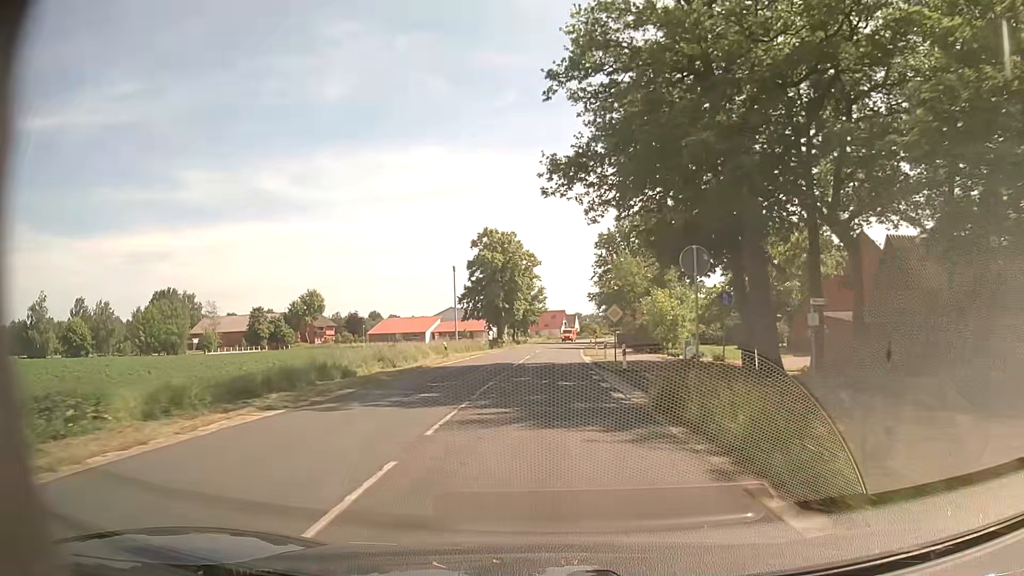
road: secondary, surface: asphalt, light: Day
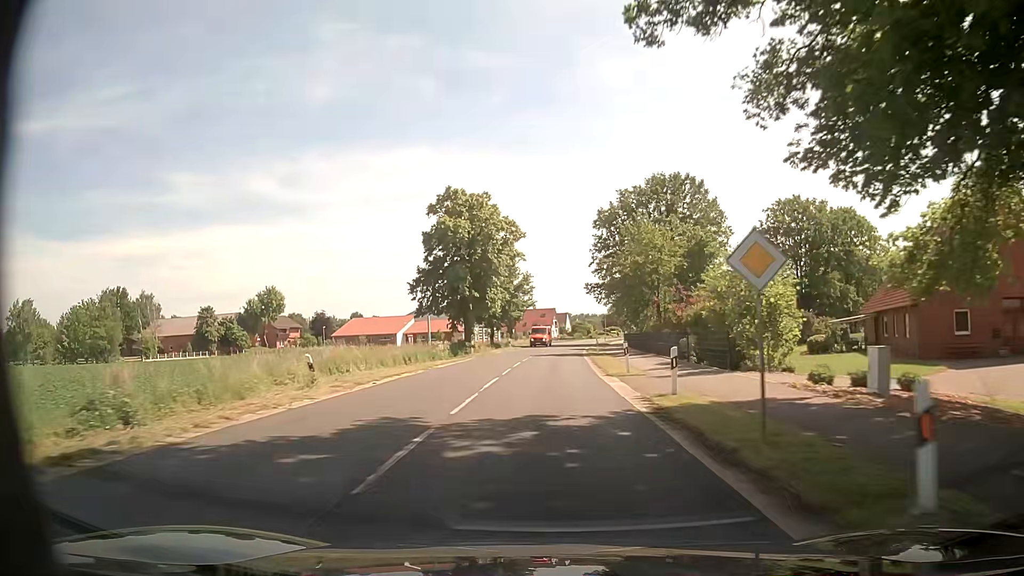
(+0.1, +21.4) m; 0°
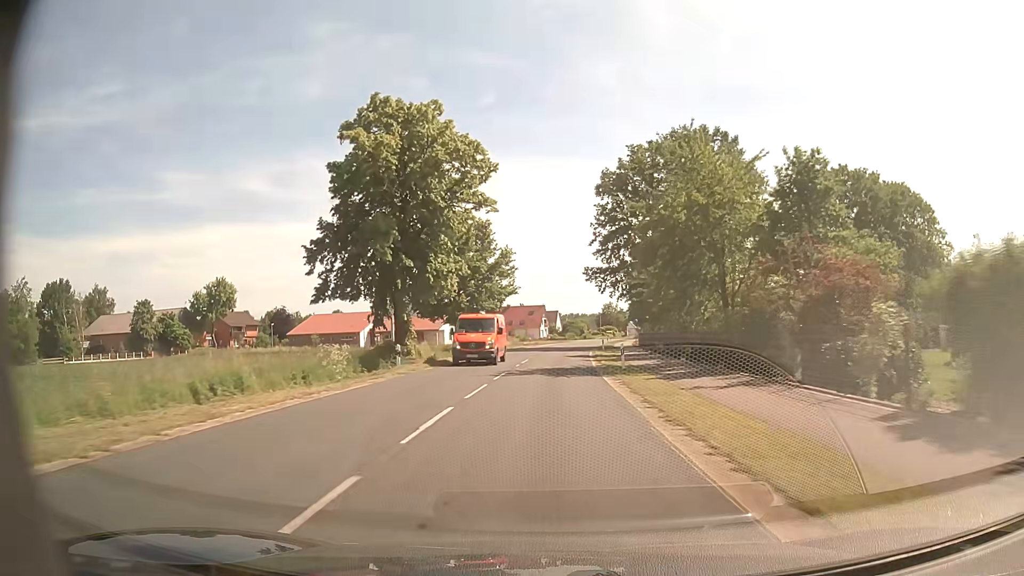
(+0.4, +21.4) m; +1°
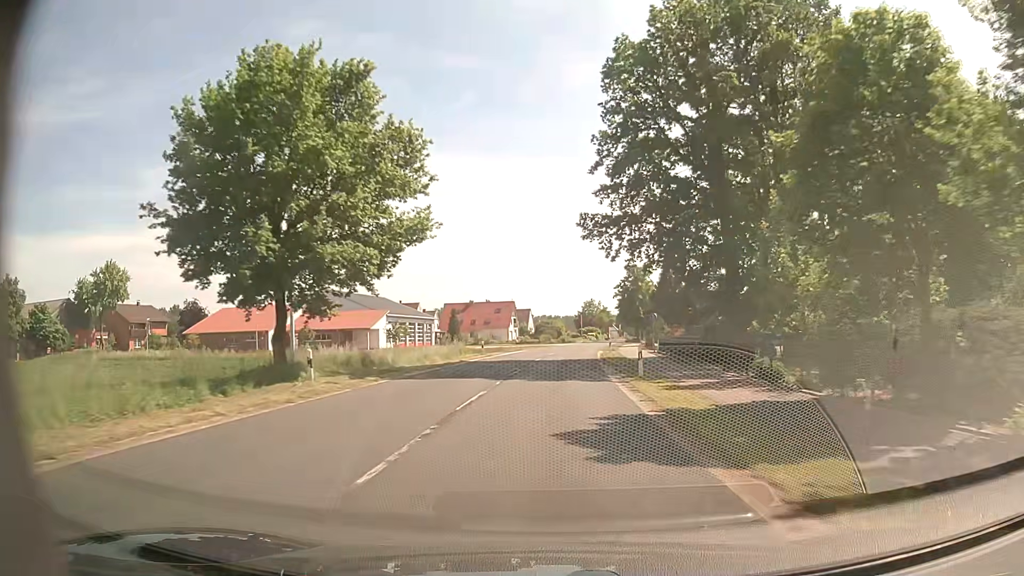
(+0.5, +32.2) m; +3°
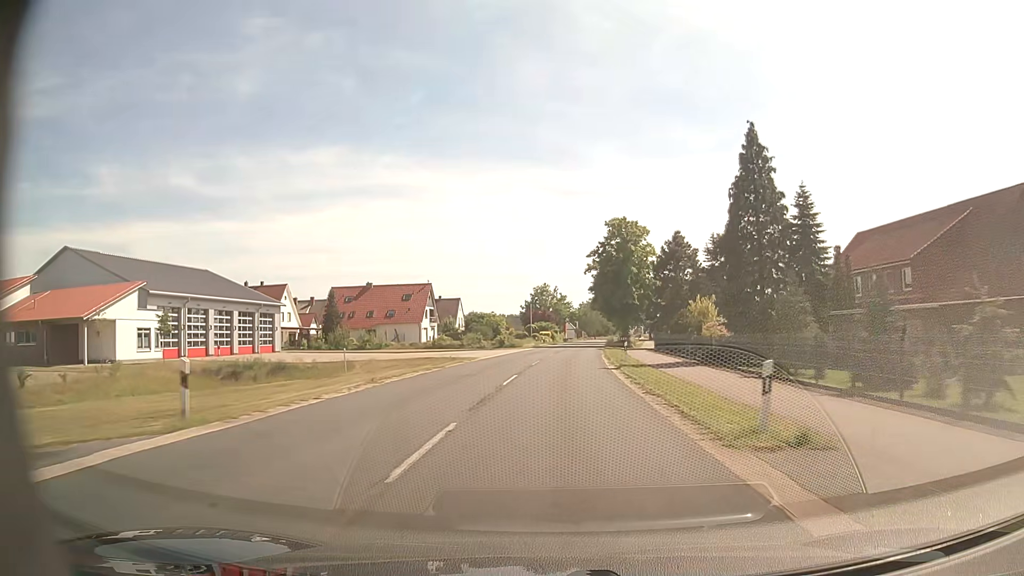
(+1.9, +53.6) m; +4°
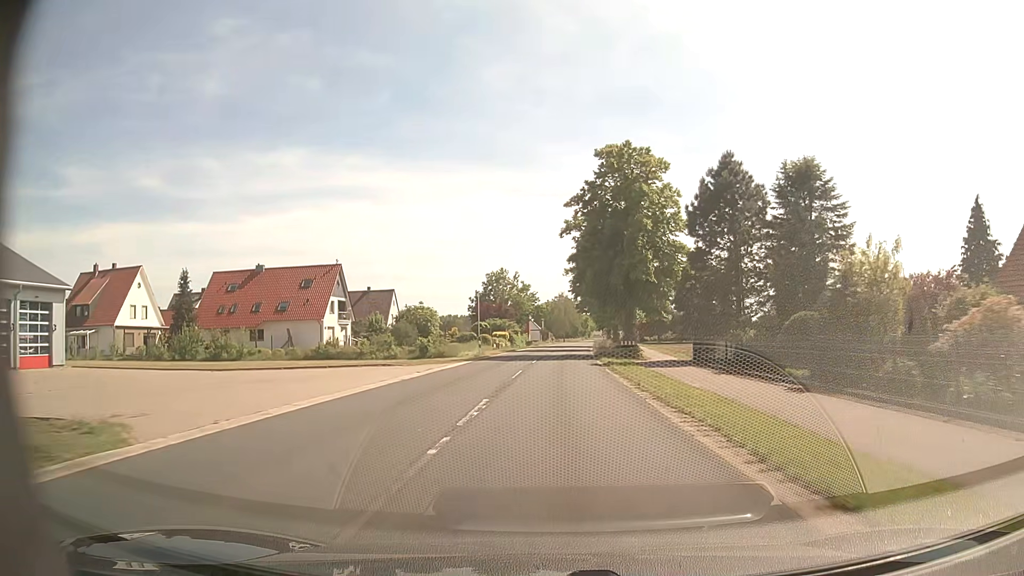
(+0.9, +32.2) m; +3°
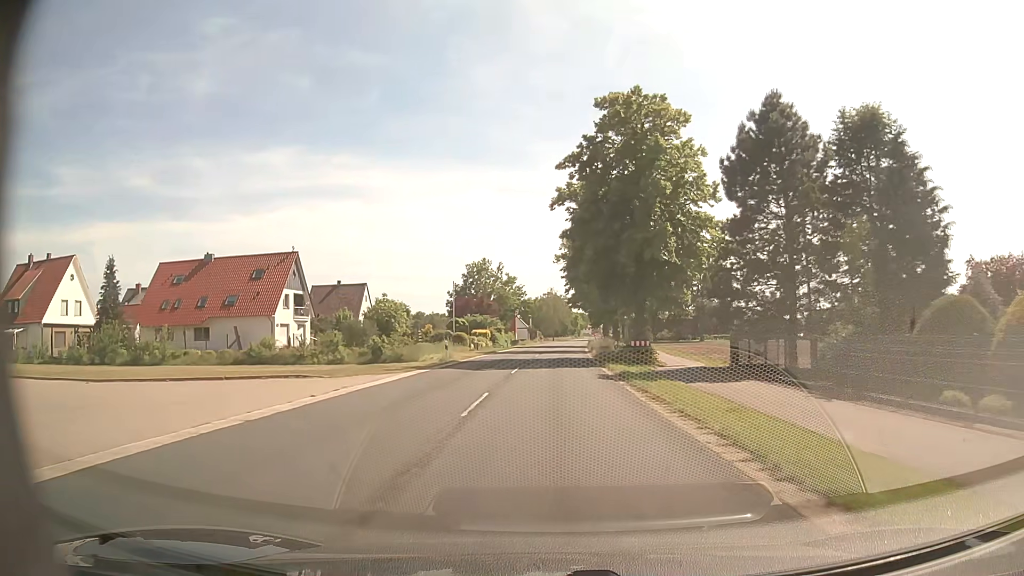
(0.0, +10.7) m; +1°
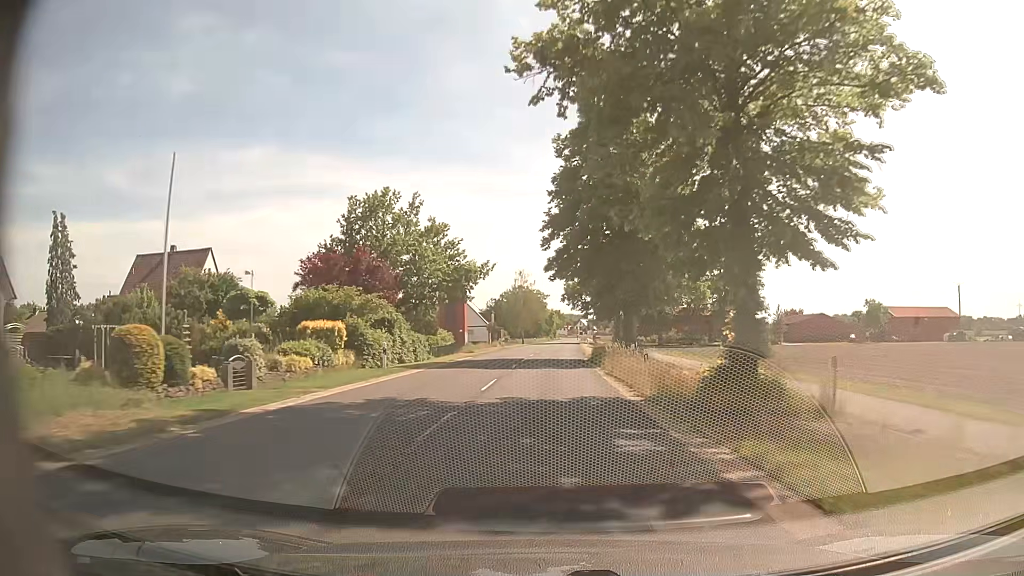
(+0.9, +43.0) m; +2°
(0, +10) (0, +20) (0, +30) (+1, +40) (+1, +50) (+1, +60) (+2, +70) (+2, +80) (+2, +90) (+3, +100) m
